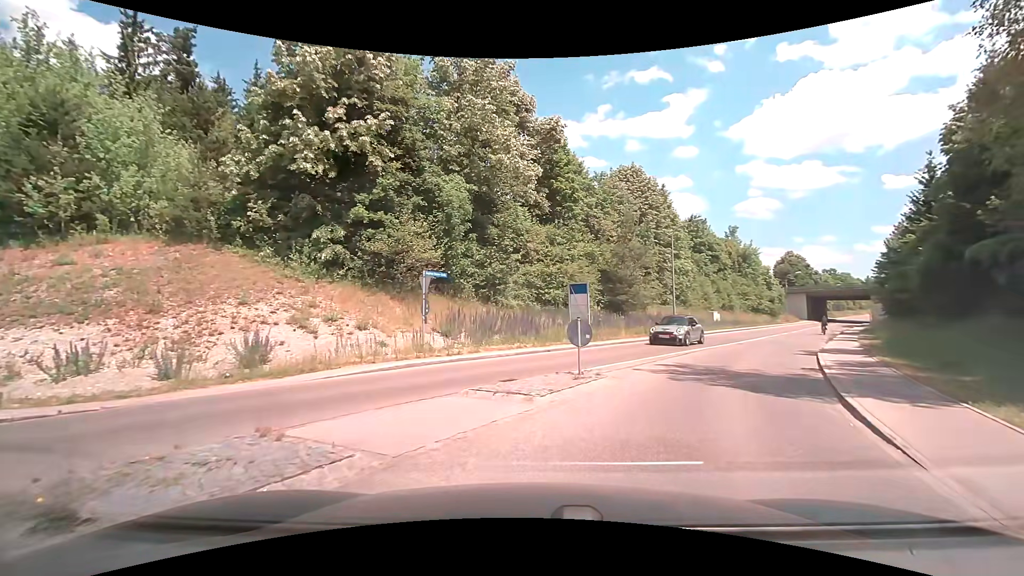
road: tertiary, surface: asphalt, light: Day
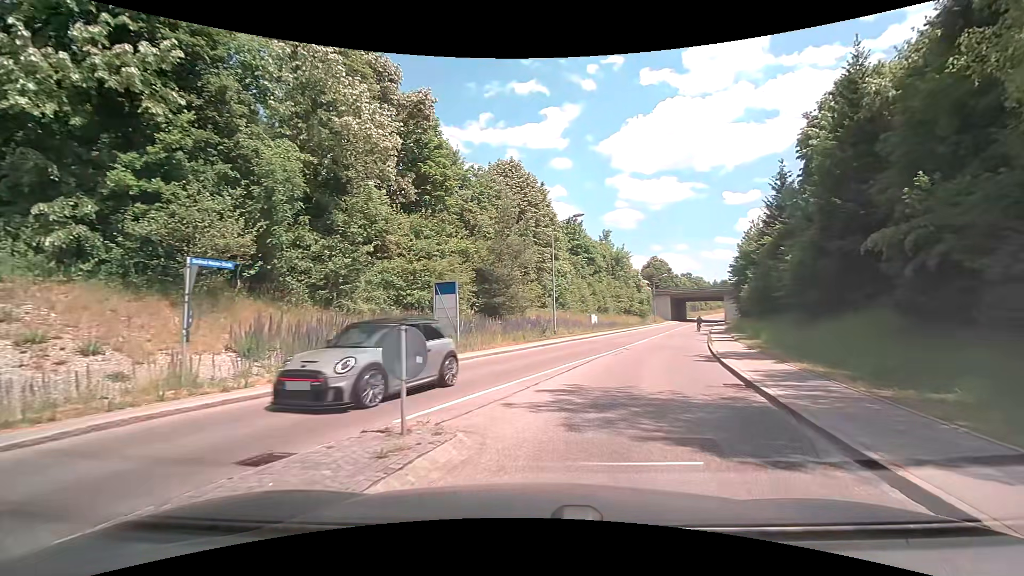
(+0.6, +5.1) m; +12°
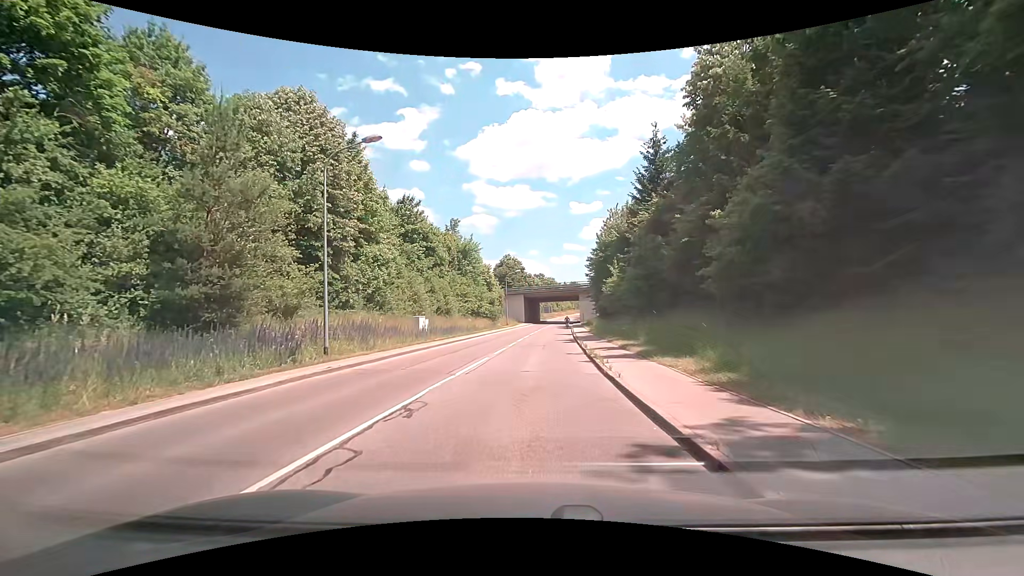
(+3.4, +15.5) m; +16°
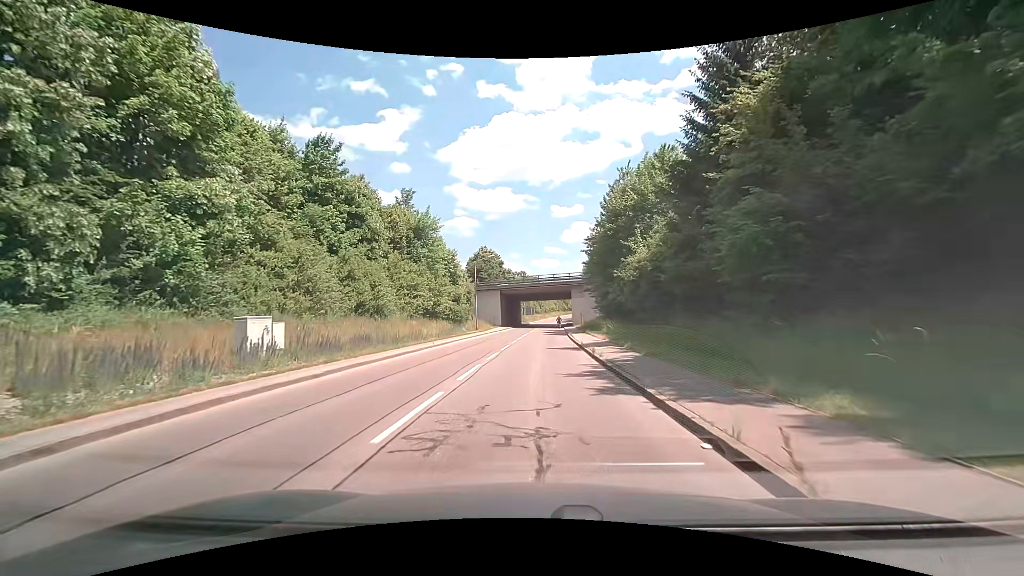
(+0.3, +21.2) m; +2°
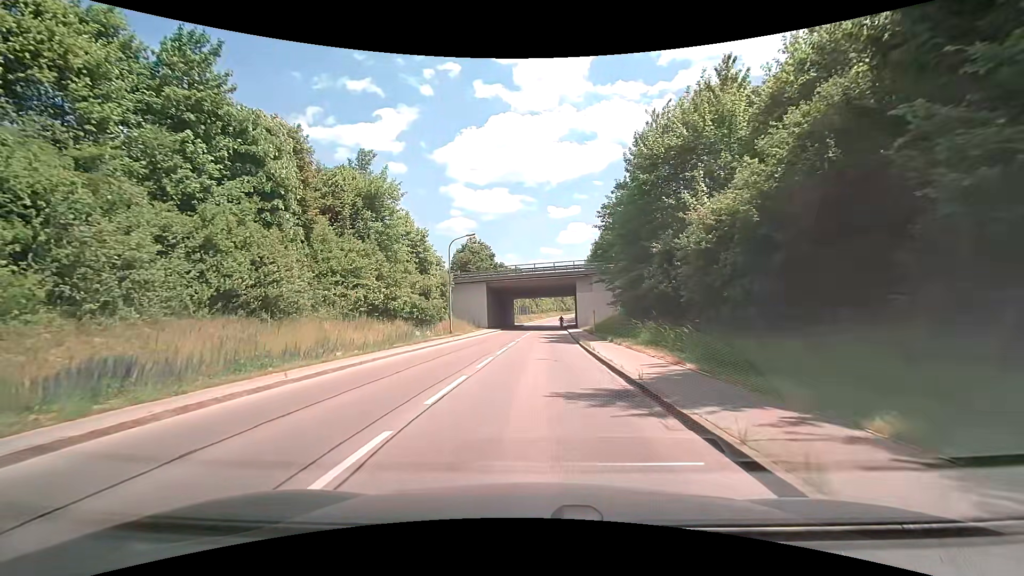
(+0.2, +15.5) m; +1°
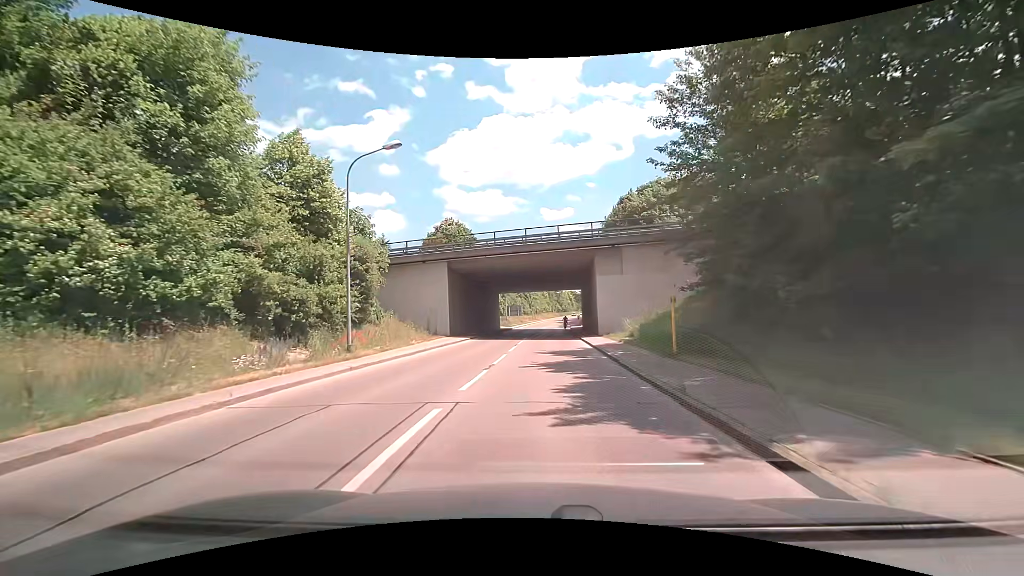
(-0.2, +22.9) m; 0°
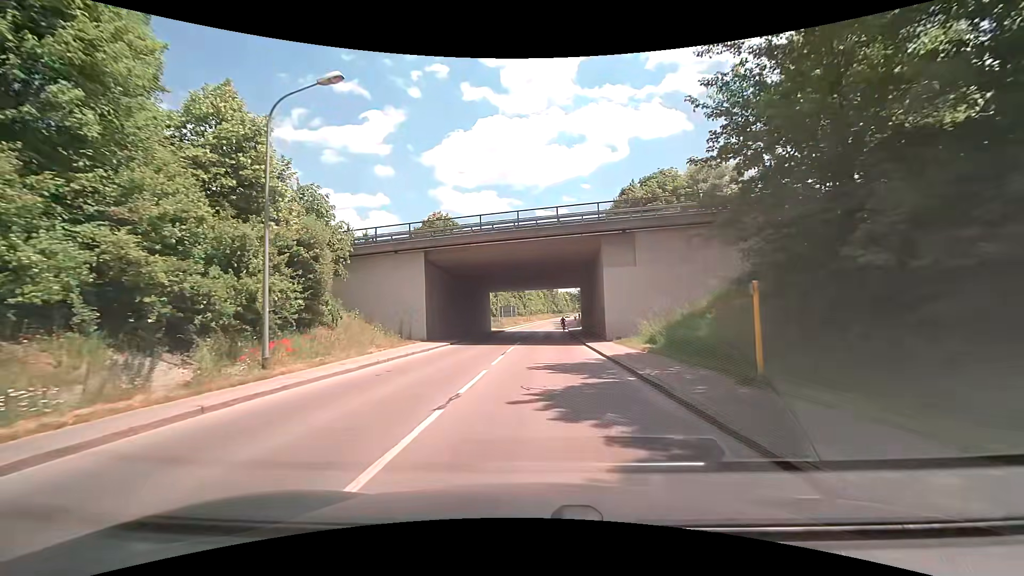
(0.0, +6.0) m; 0°
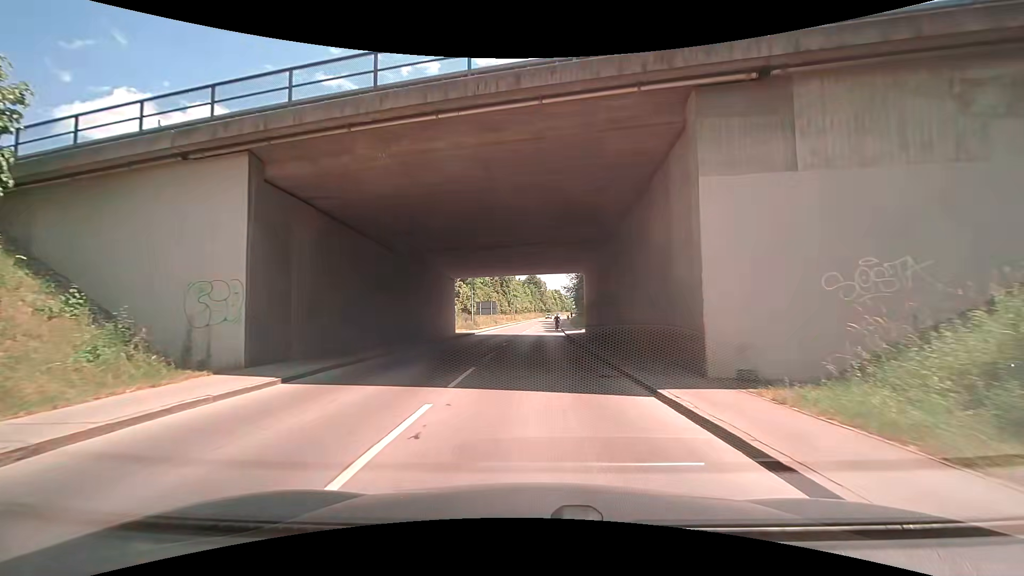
(+0.2, +17.7) m; +1°
